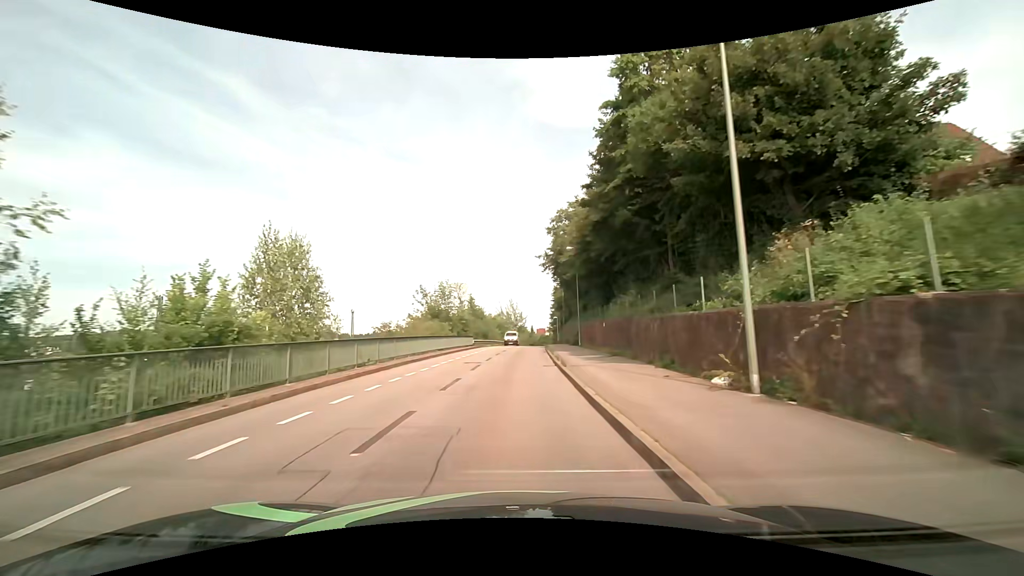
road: residential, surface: asphalt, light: Day
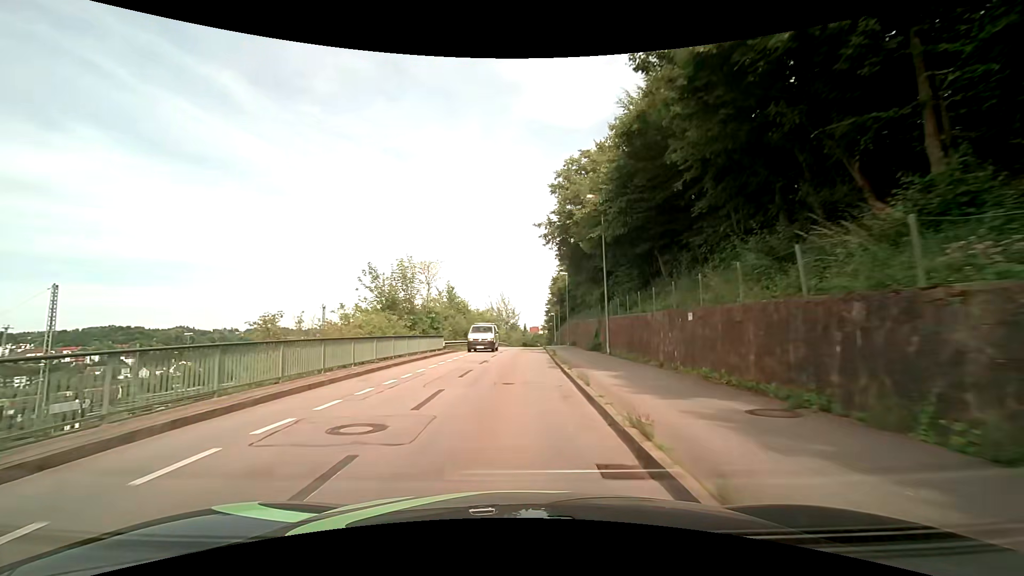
(+0.2, +15.0) m; +1°
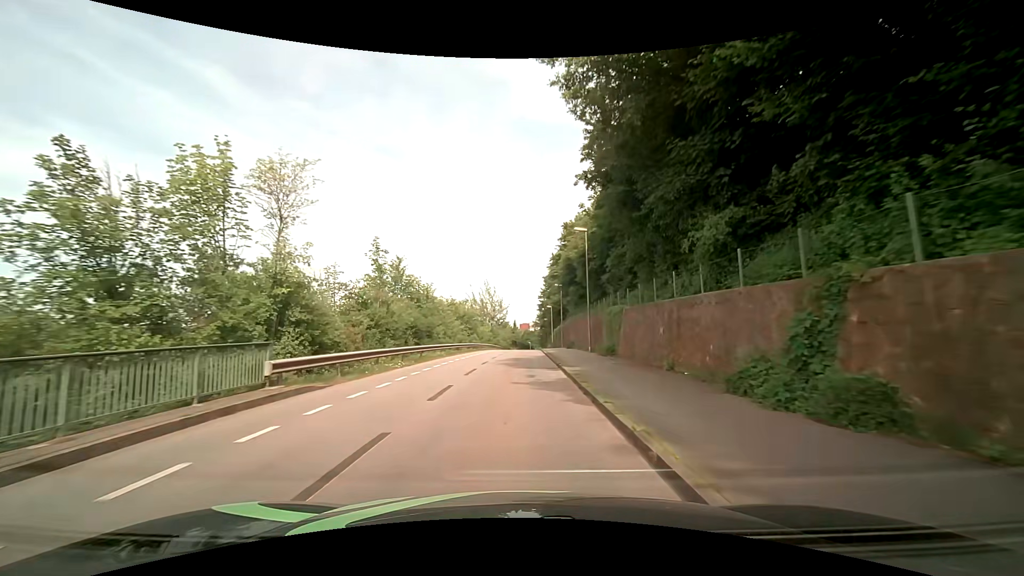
(+0.3, +22.8) m; +2°
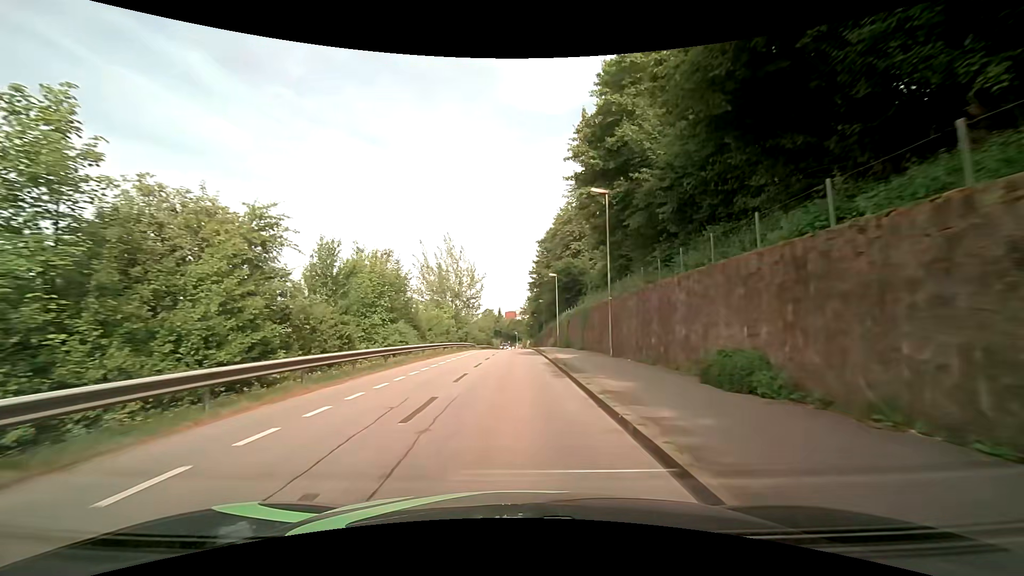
(+0.3, +38.5) m; +1°
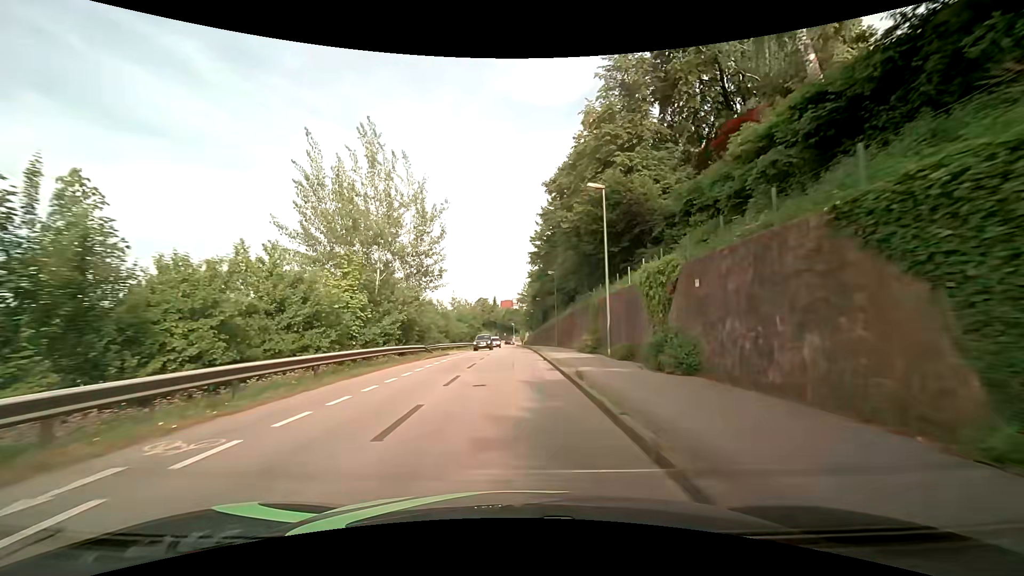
(+0.1, +31.1) m; 0°
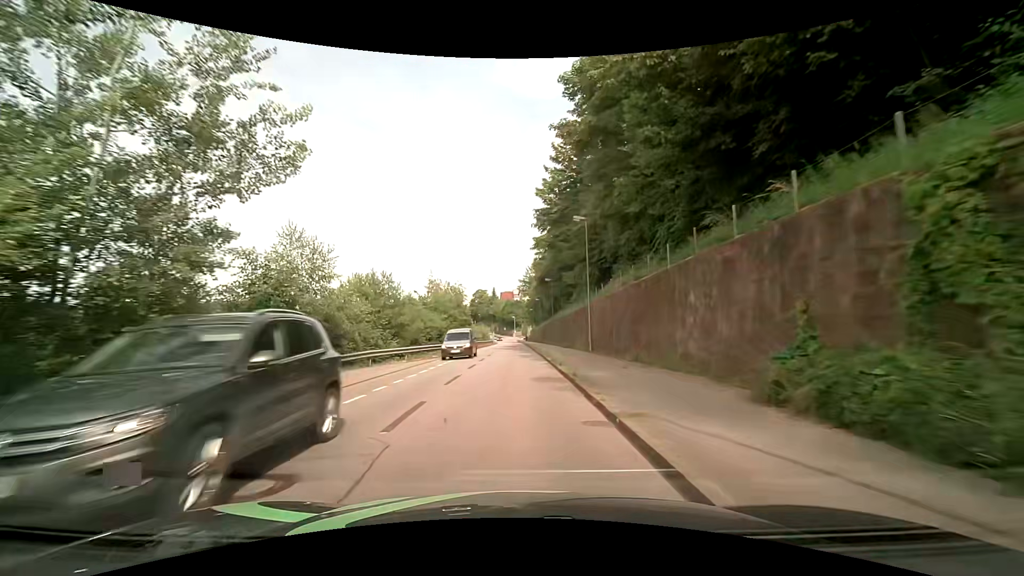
(0.0, +23.4) m; 0°
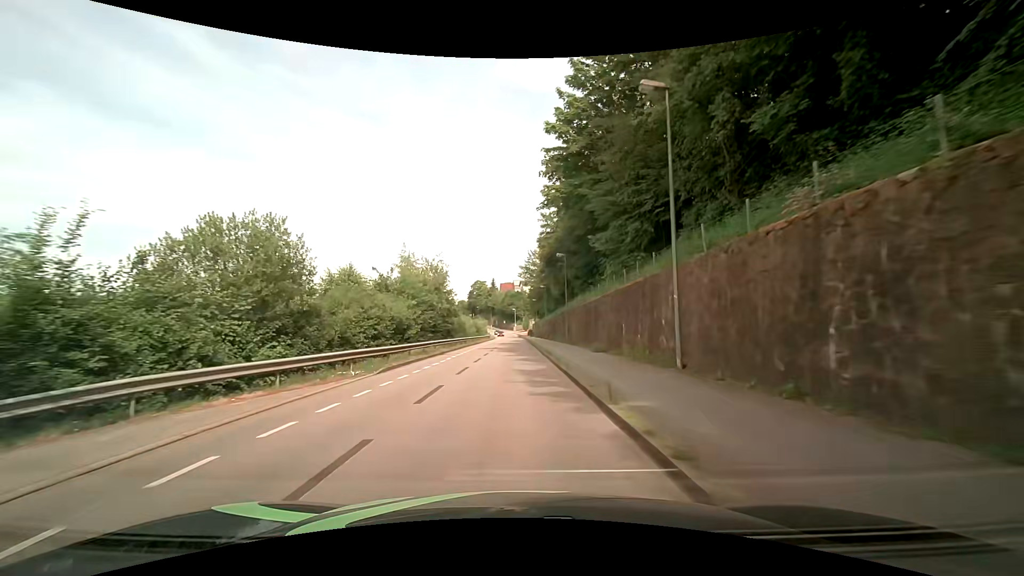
(0.0, +15.6) m; 0°
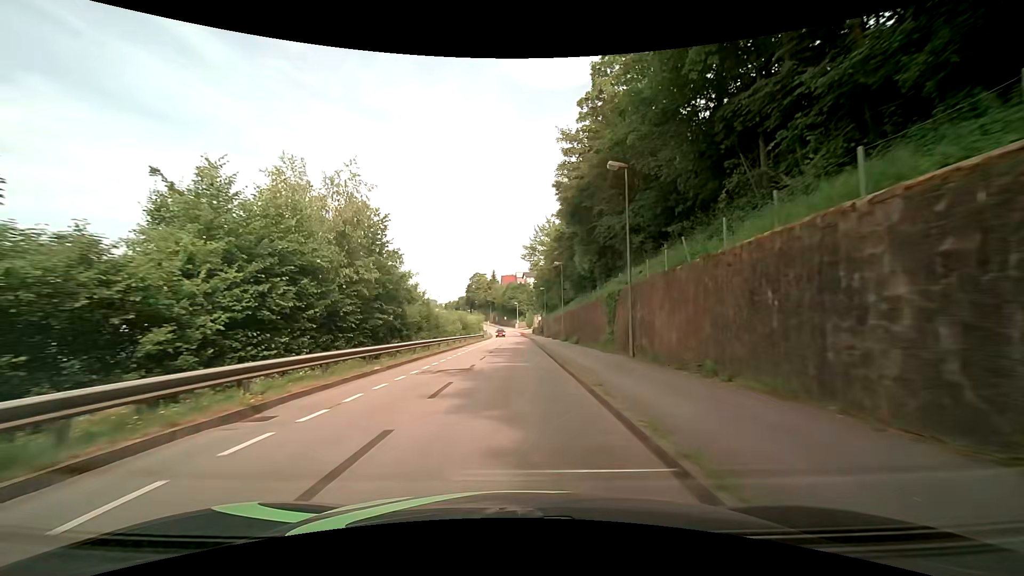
(-0.2, +23.4) m; 0°
(0, +10) (0, +20) (0, +30) (0, +40) (0, +50) (0, +60) (0, +70) (0, +80) (0, +90) (0, +100) m
